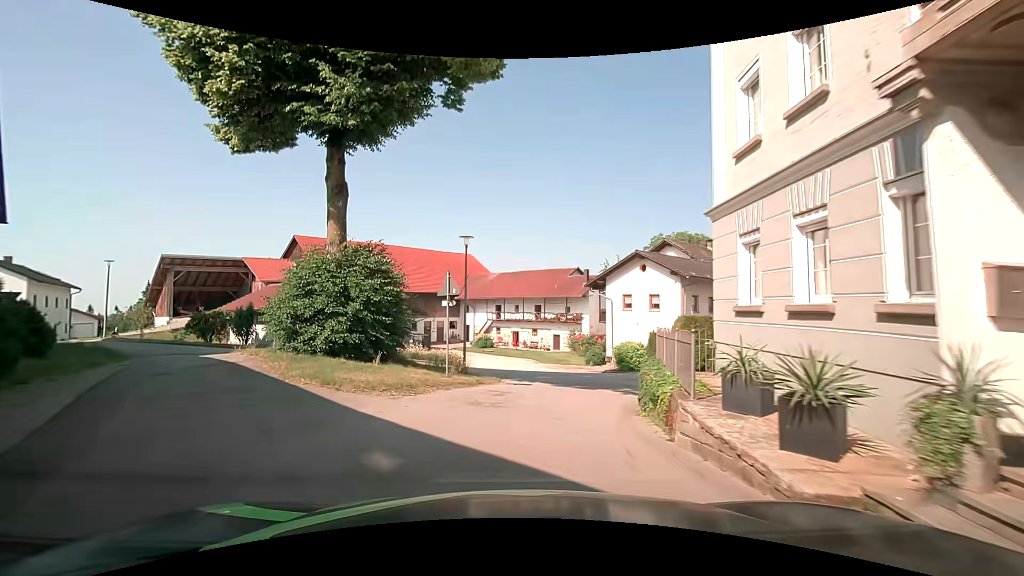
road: tertiary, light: Day
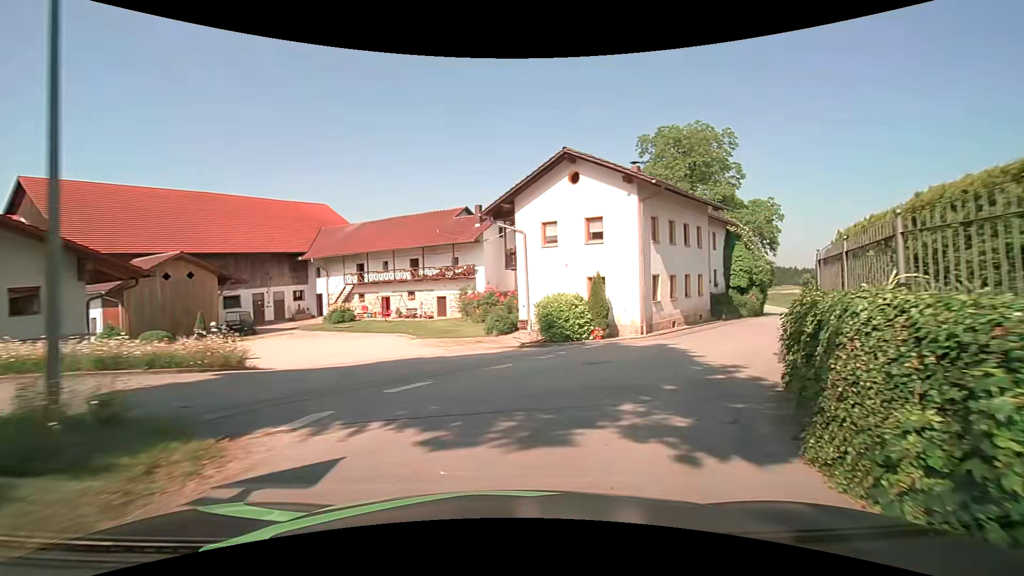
(+0.9, +14.0) m; +11°
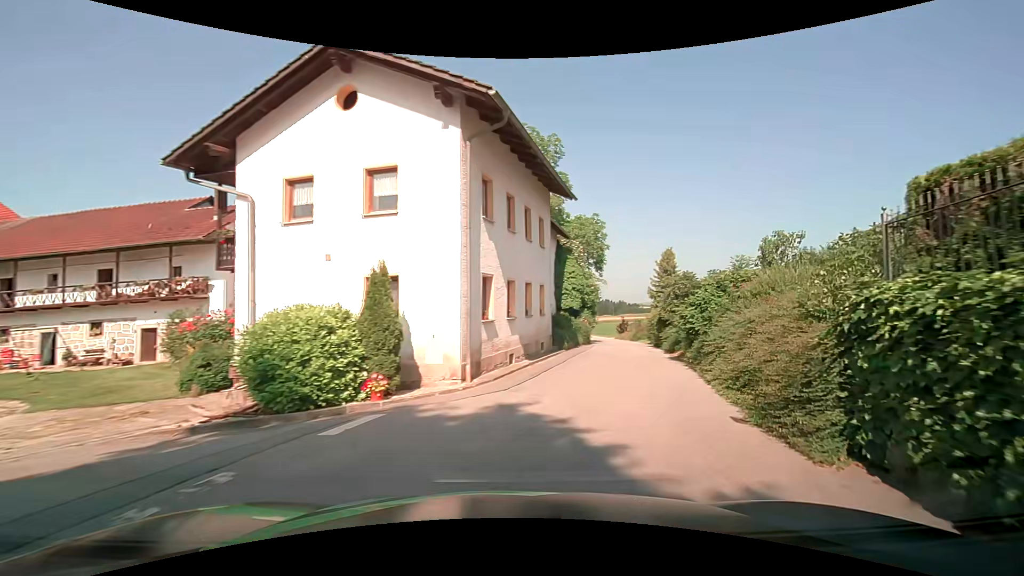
(+1.7, +9.9) m; +19°
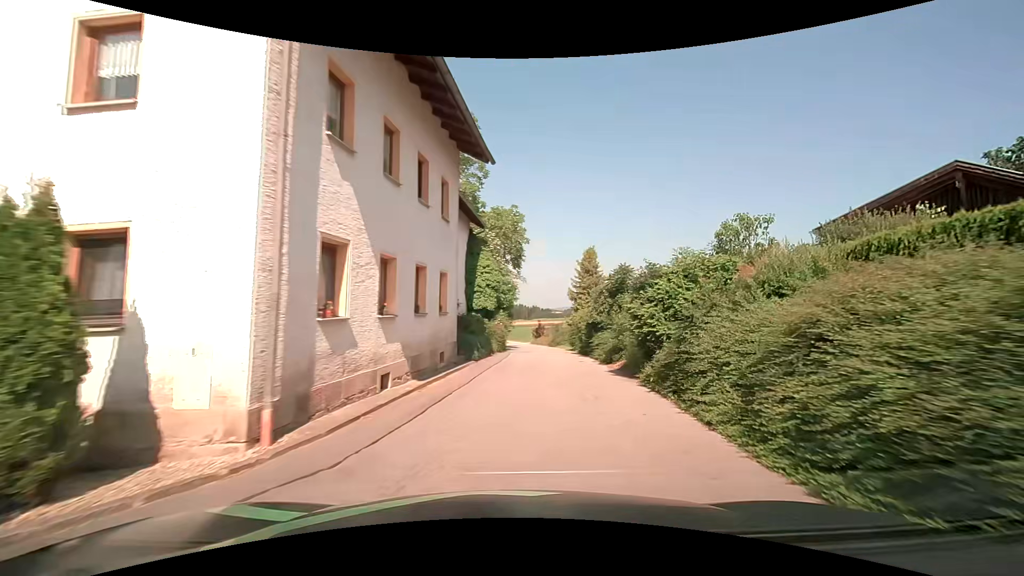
(+0.5, +5.3) m; +12°
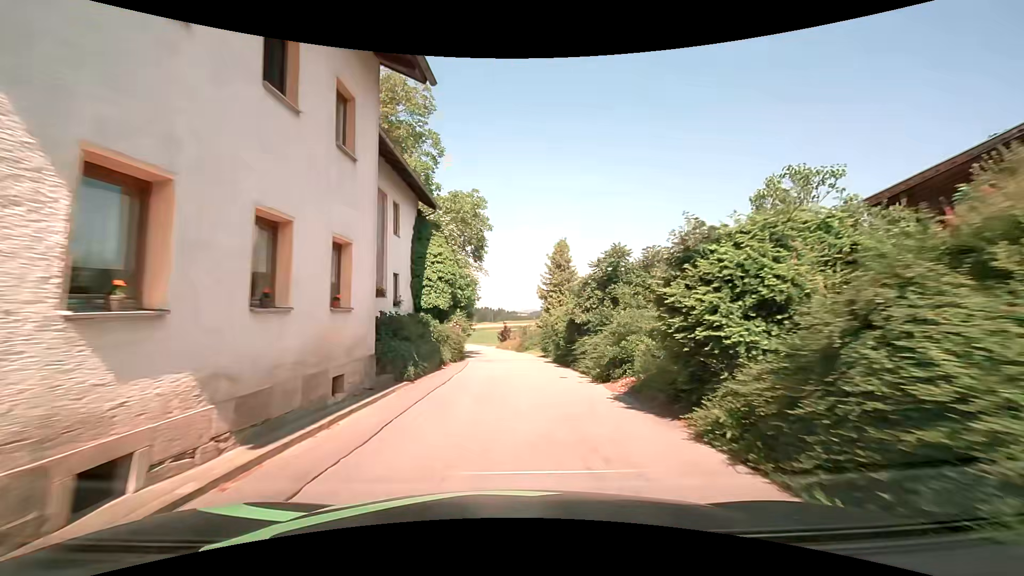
(+0.2, +5.5) m; +4°
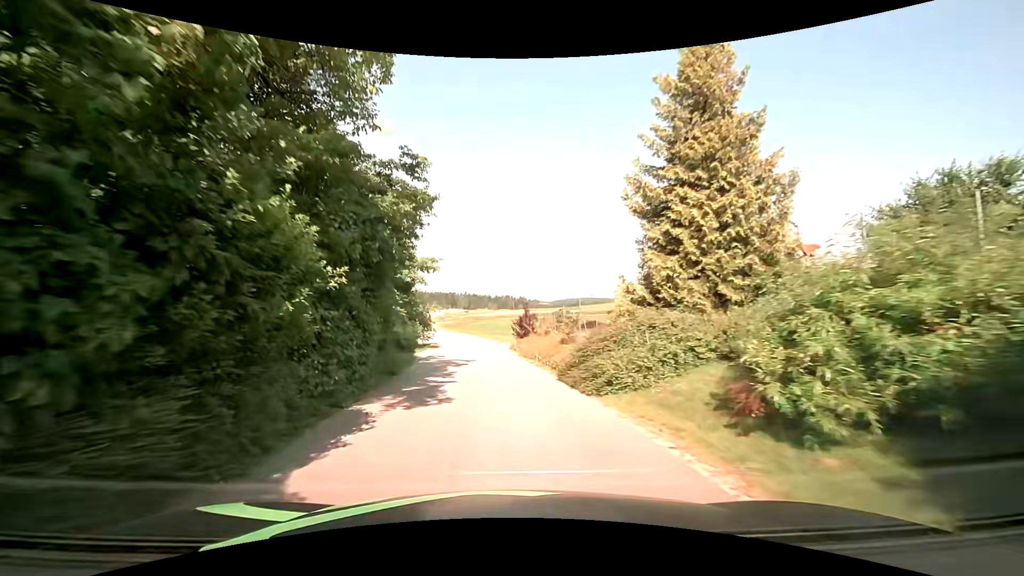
(+0.5, +27.3) m; -1°
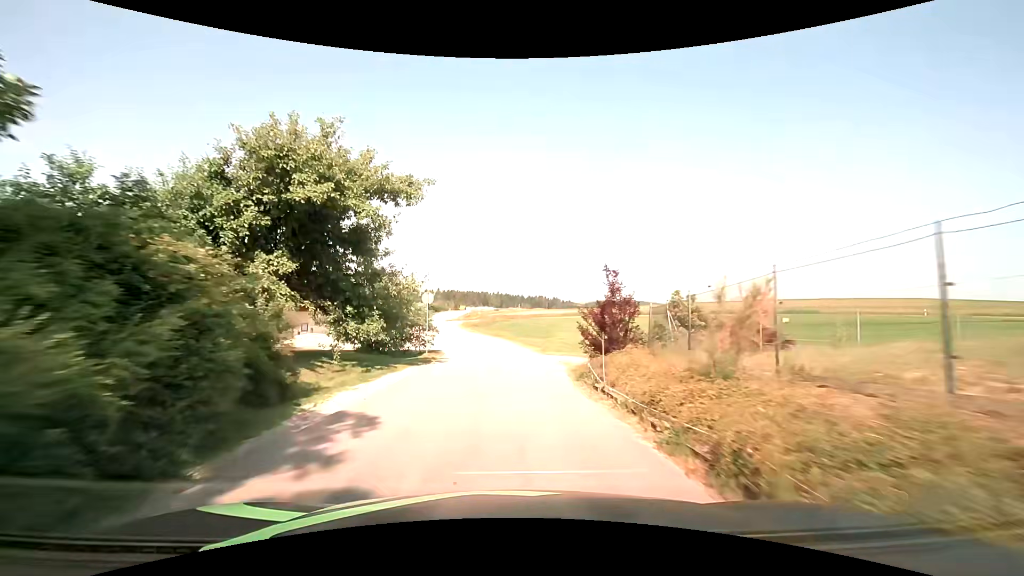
(-0.7, +18.6) m; -3°
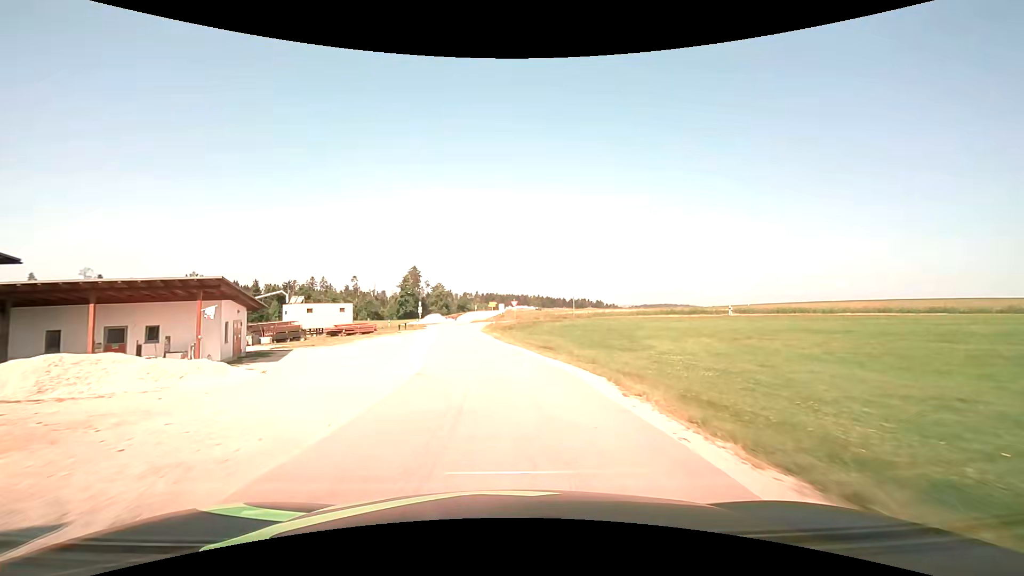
(-1.3, +30.6) m; -5°
(0, +10) (-1, +20) (-2, +30) (-3, +40) (-5, +50) (-5, +60) (0, +68) (+10, +69) (+19, +65) (+28, +62) m
